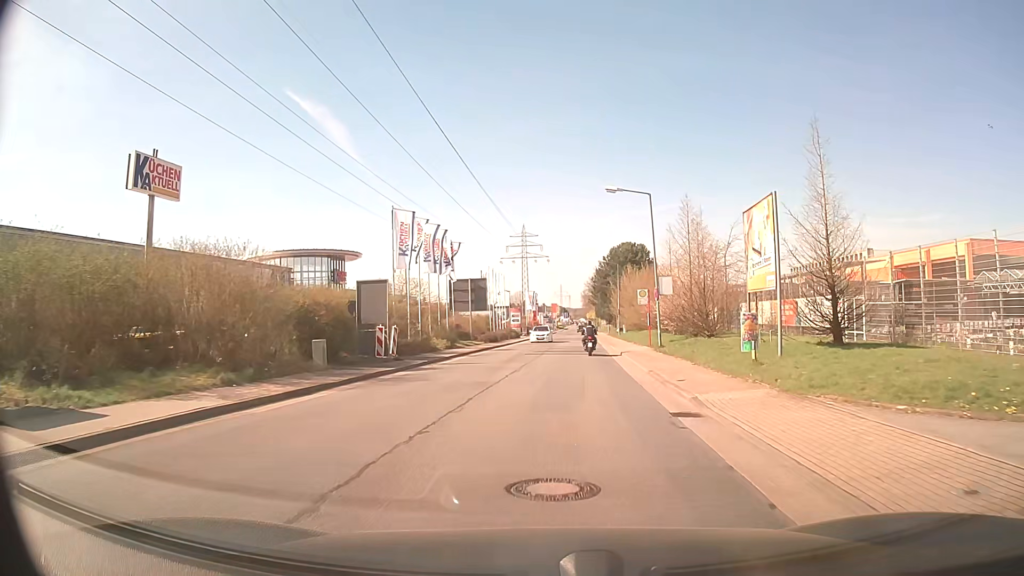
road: residential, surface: asphalt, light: Day
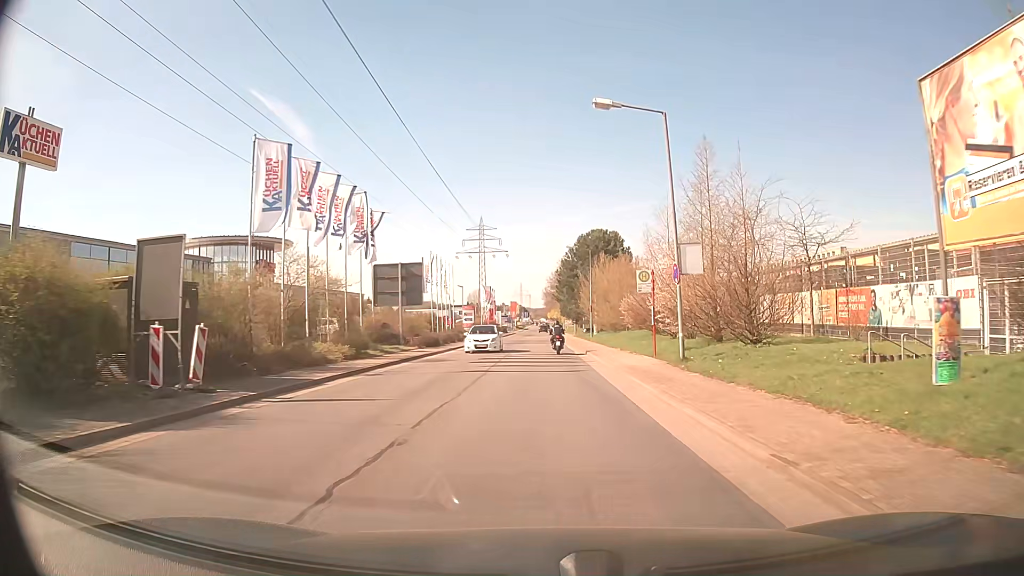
(+0.3, +12.9) m; +3°
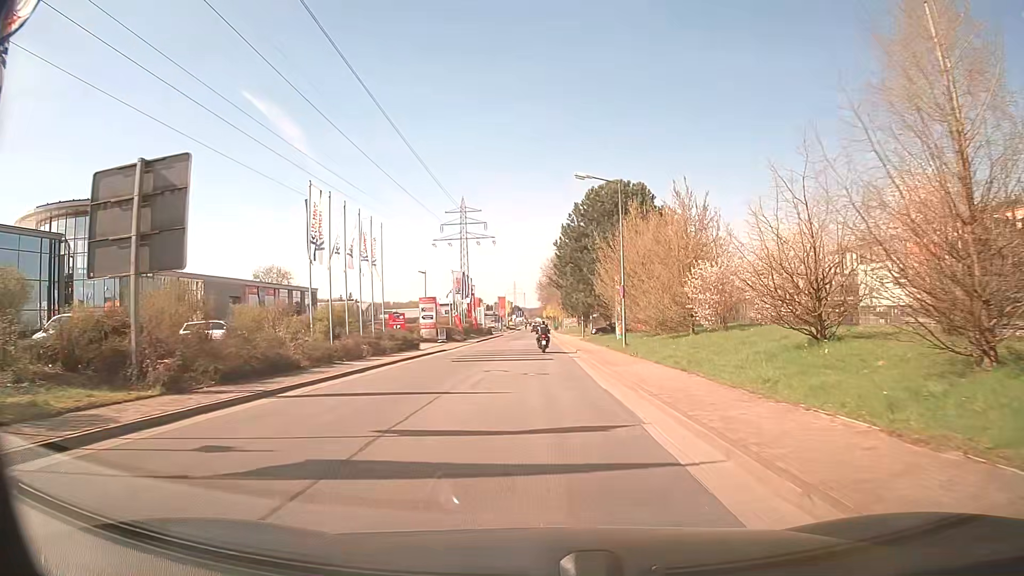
(+0.4, +27.0) m; +1°
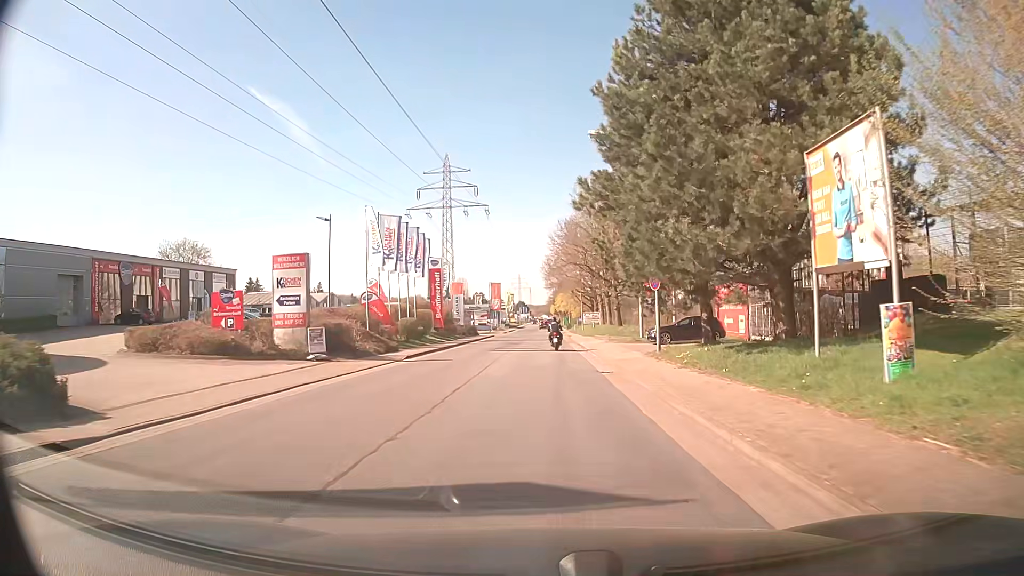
(-0.3, +34.8) m; 0°
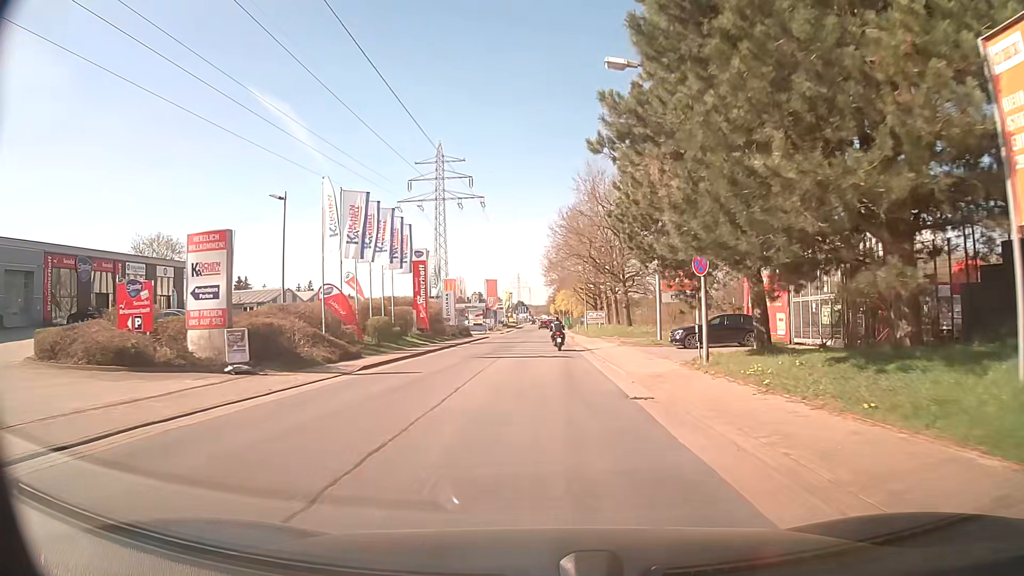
(0.0, +6.9) m; 0°
(0, +10) (0, +20) (0, +30) (0, +40) (0, +50) (0, +60) (0, +70) (0, +80) (0, +90) (-1, +100) m
